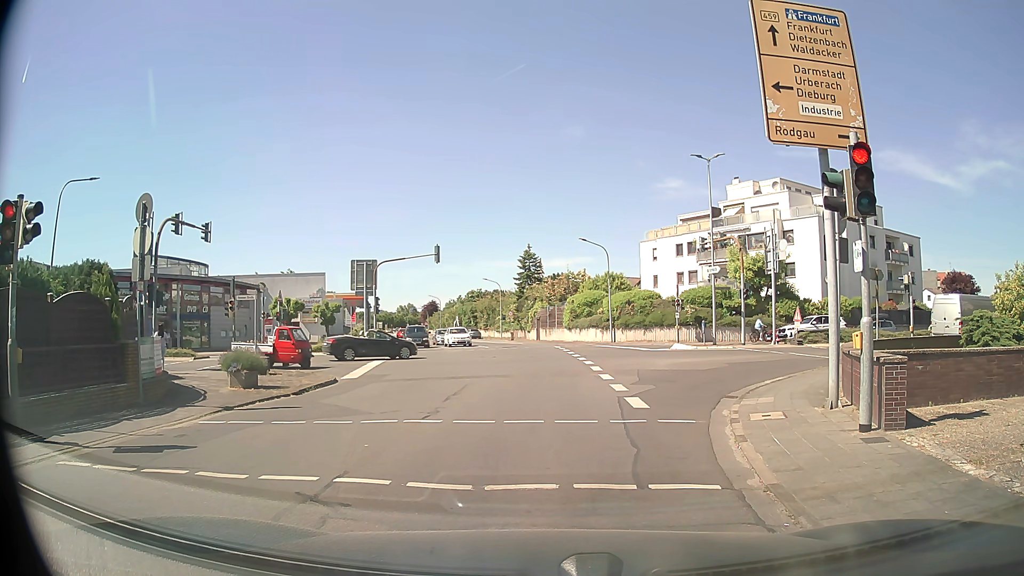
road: tertiary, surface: asphalt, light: Day
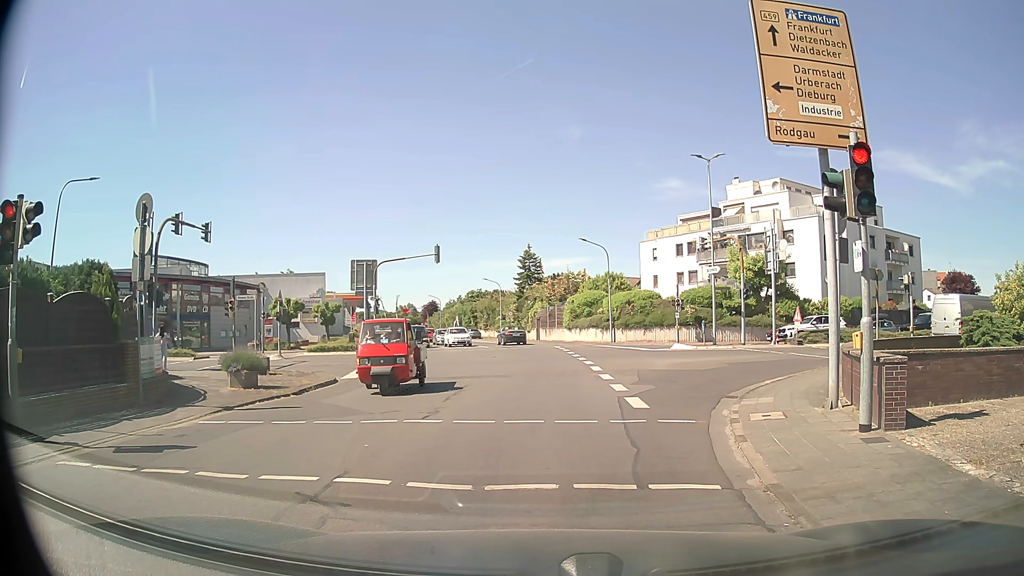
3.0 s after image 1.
(0.0, 0.0) m; 0°
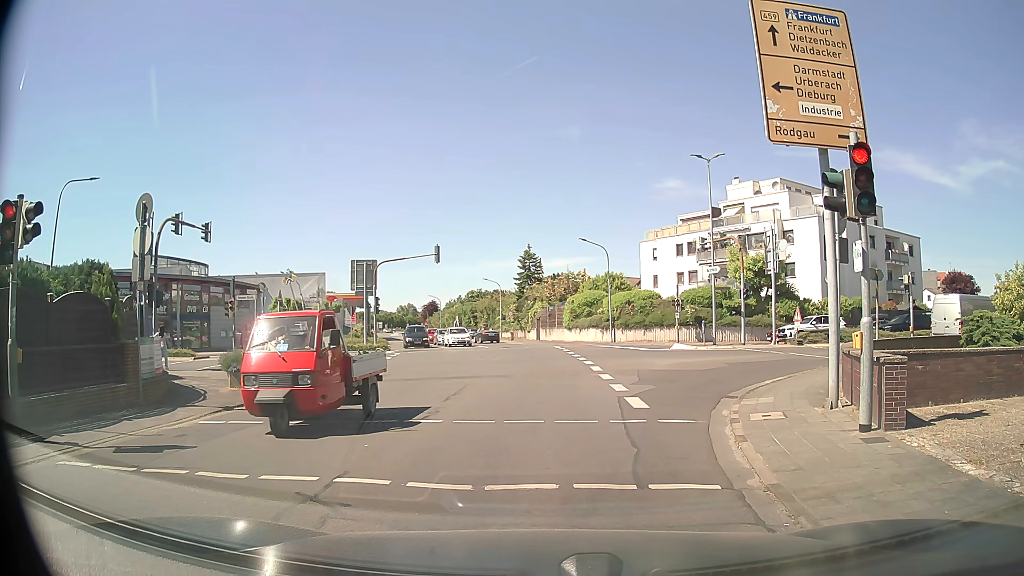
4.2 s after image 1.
(0.0, 0.0) m; 0°
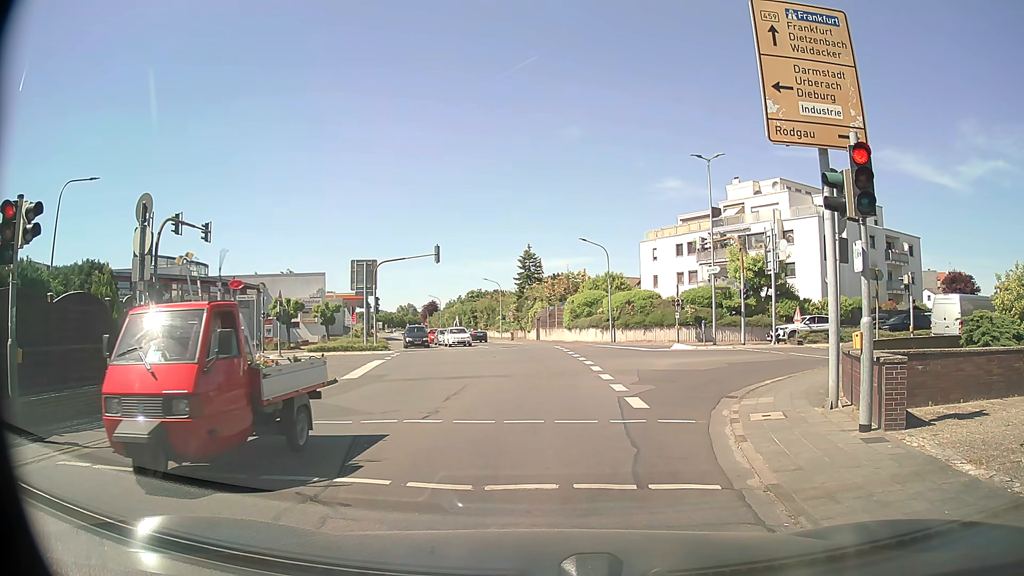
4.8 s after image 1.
(0.0, 0.0) m; 0°
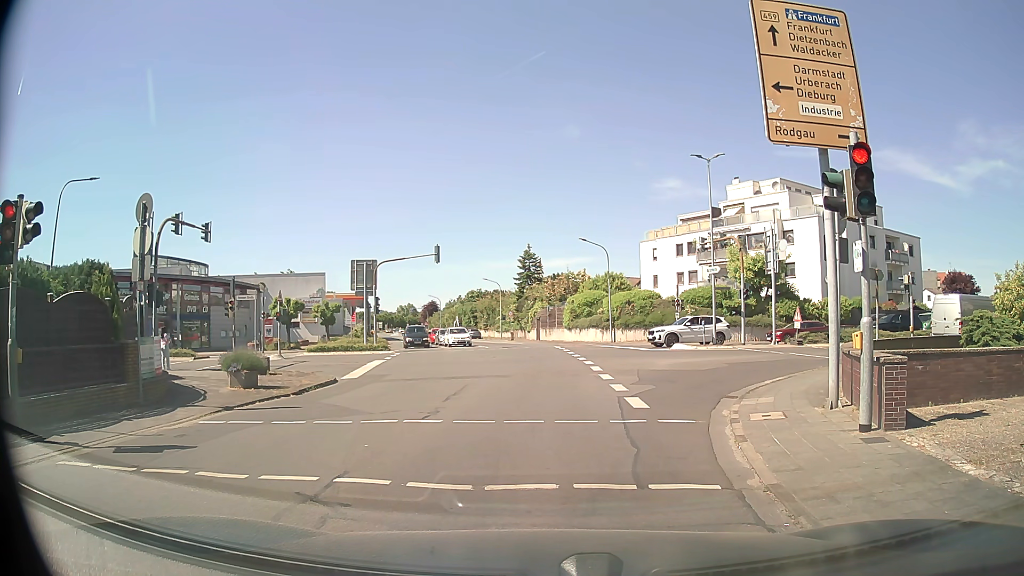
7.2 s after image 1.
(0.0, 0.0) m; 0°
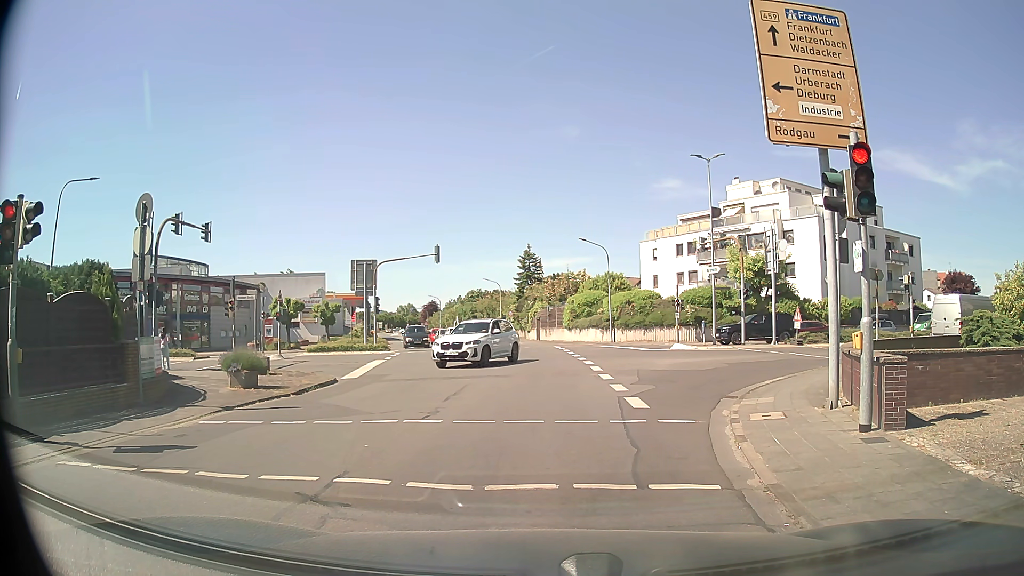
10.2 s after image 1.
(0.0, 0.0) m; 0°
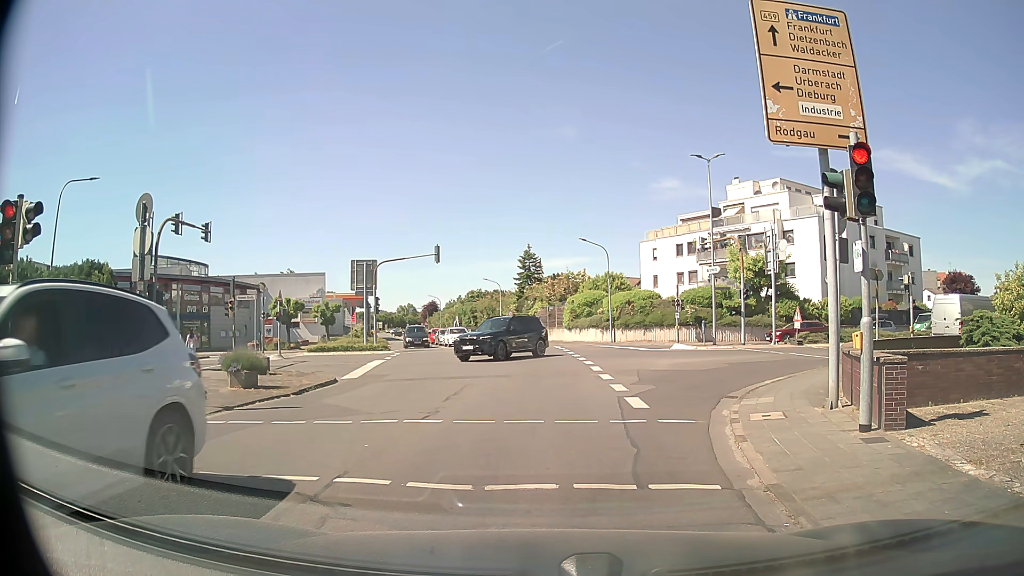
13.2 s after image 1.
(0.0, 0.0) m; 0°
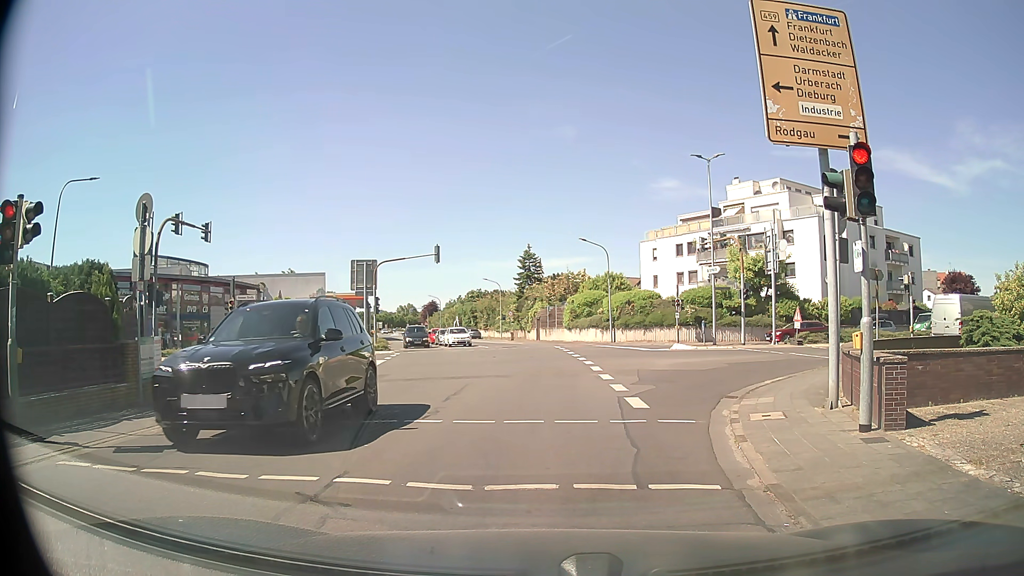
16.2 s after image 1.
(0.0, 0.0) m; 0°
(0, +10) (0, +20) (0, +30) (-1, +40) (-2, +50) (-4, +60) (-7, +69) (-9, +79) (-12, +89) (-14, +98) m
